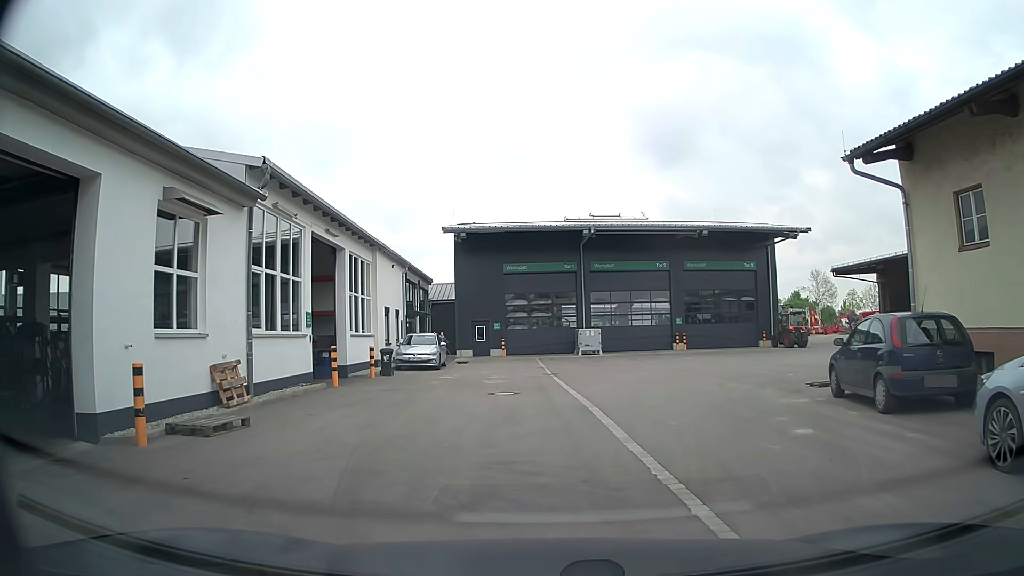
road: service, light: Day
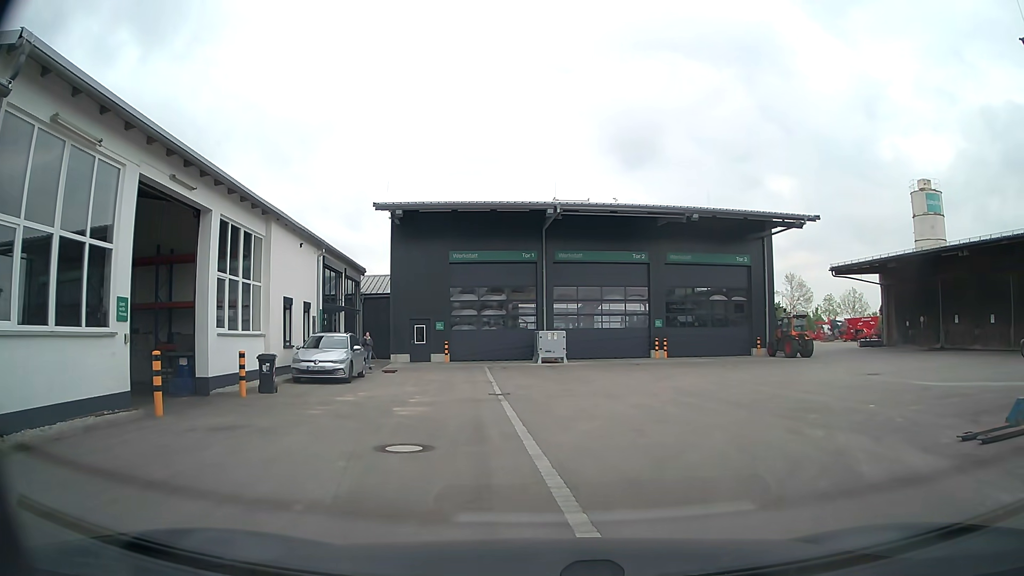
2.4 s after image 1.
(+0.2, +7.1) m; +5°
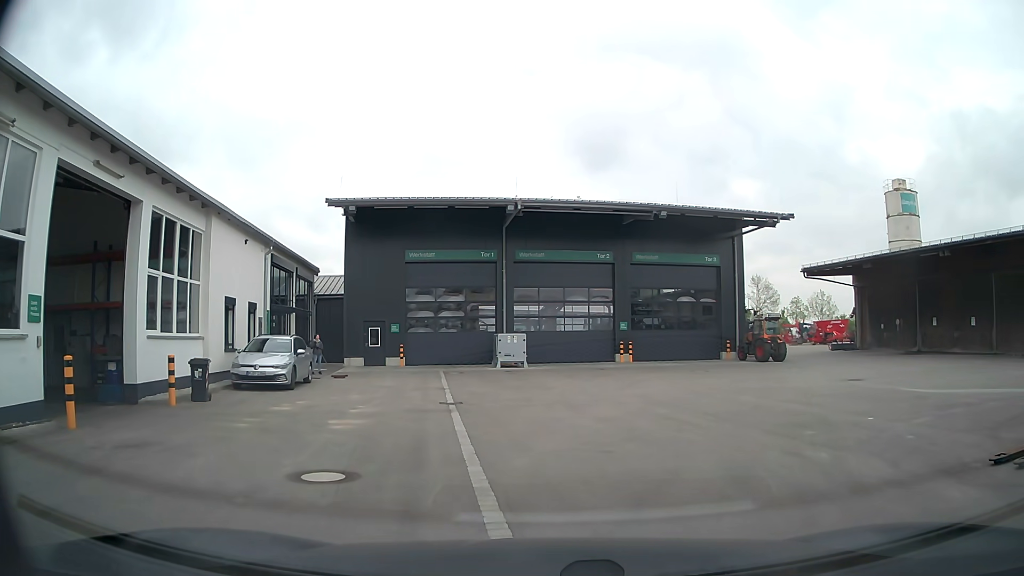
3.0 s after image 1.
(0.0, +1.5) m; +2°
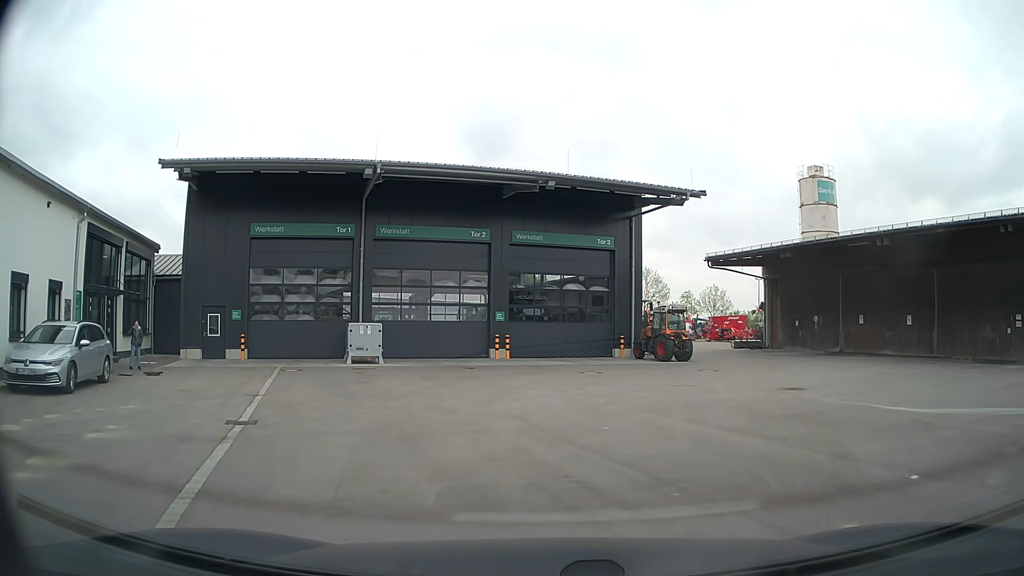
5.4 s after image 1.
(+0.5, +4.9) m; +12°
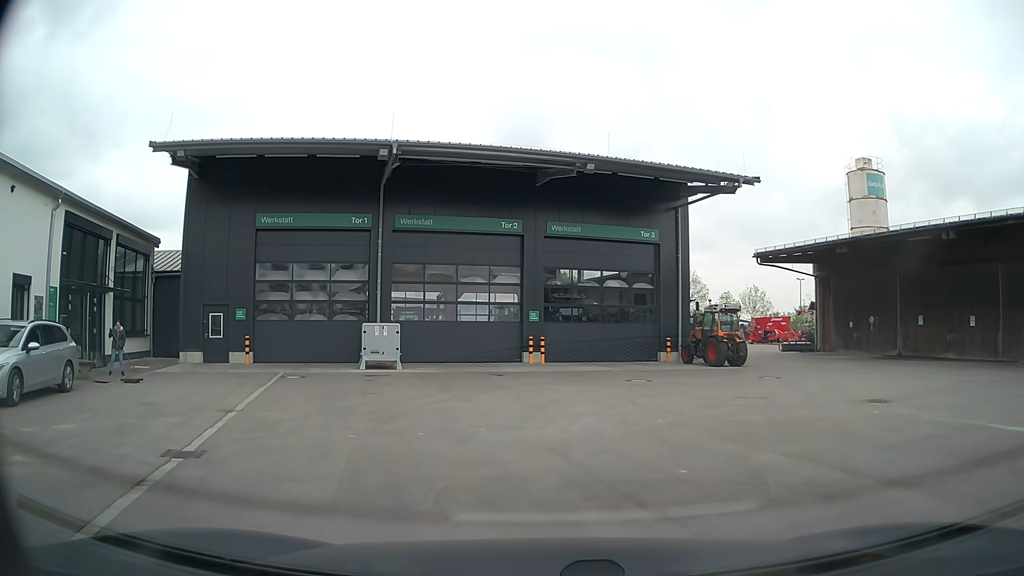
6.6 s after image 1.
(-0.1, +3.0) m; -3°
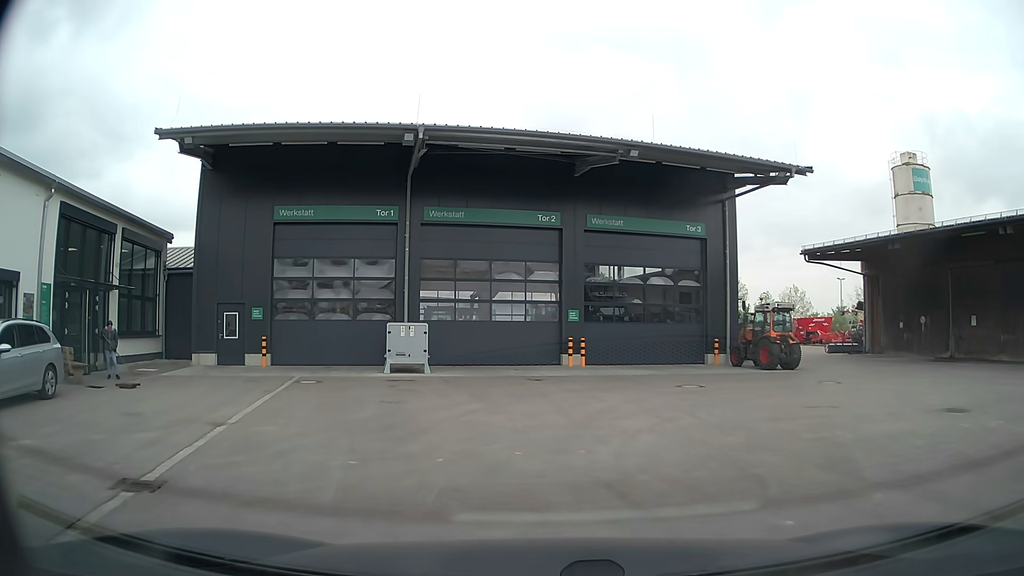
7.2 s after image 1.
(-0.1, +1.9) m; -4°
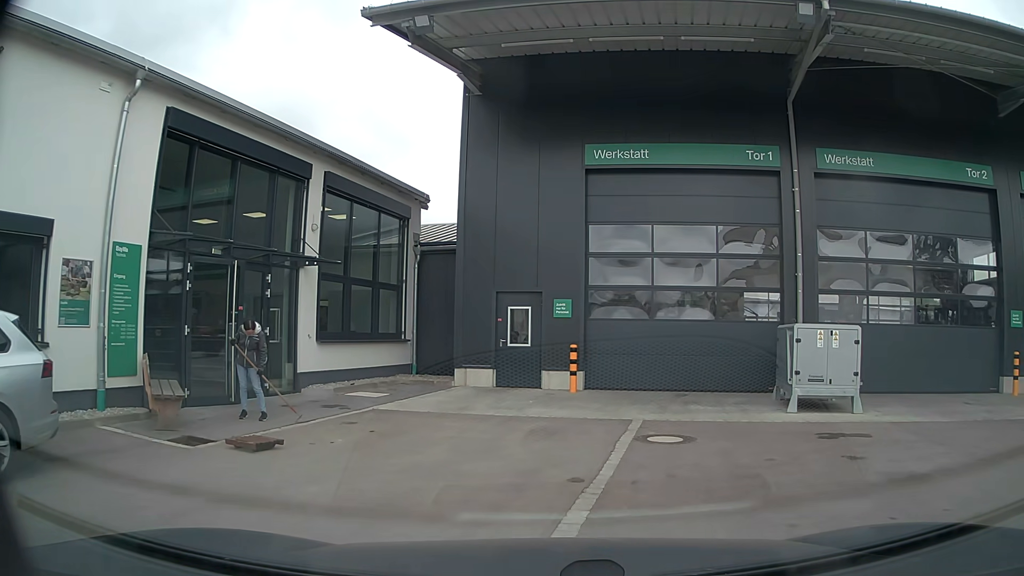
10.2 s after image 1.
(-2.8, +8.3) m; -26°
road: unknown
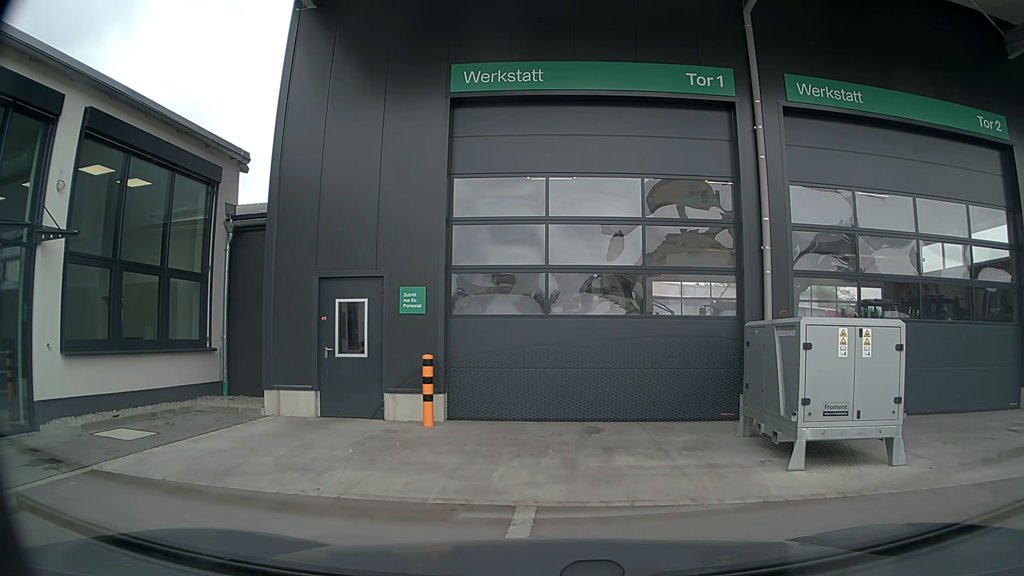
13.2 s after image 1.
(+0.3, +4.8) m; +8°
